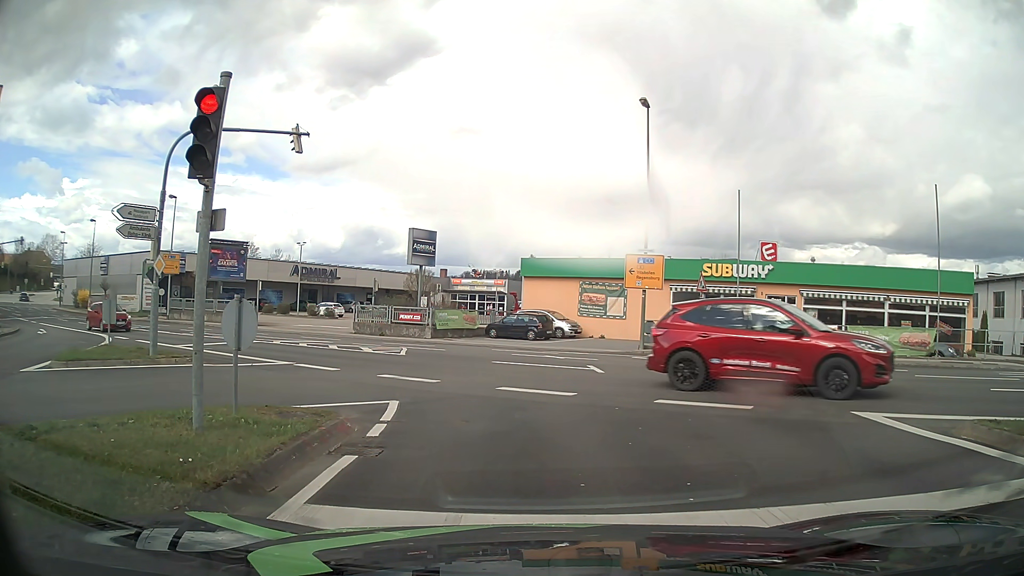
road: tertiary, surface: asphalt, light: Day
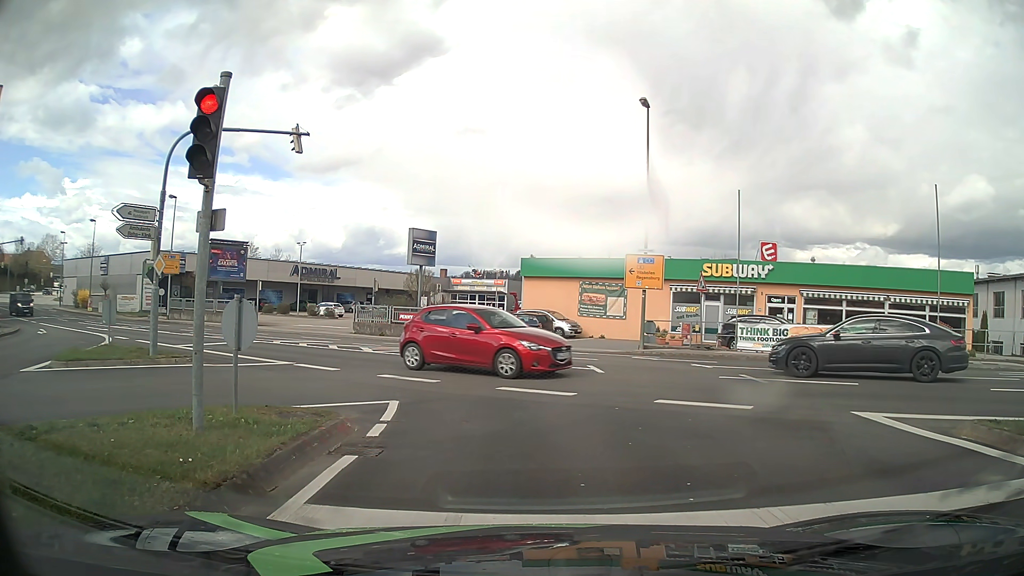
(0.0, 0.0) m; 0°
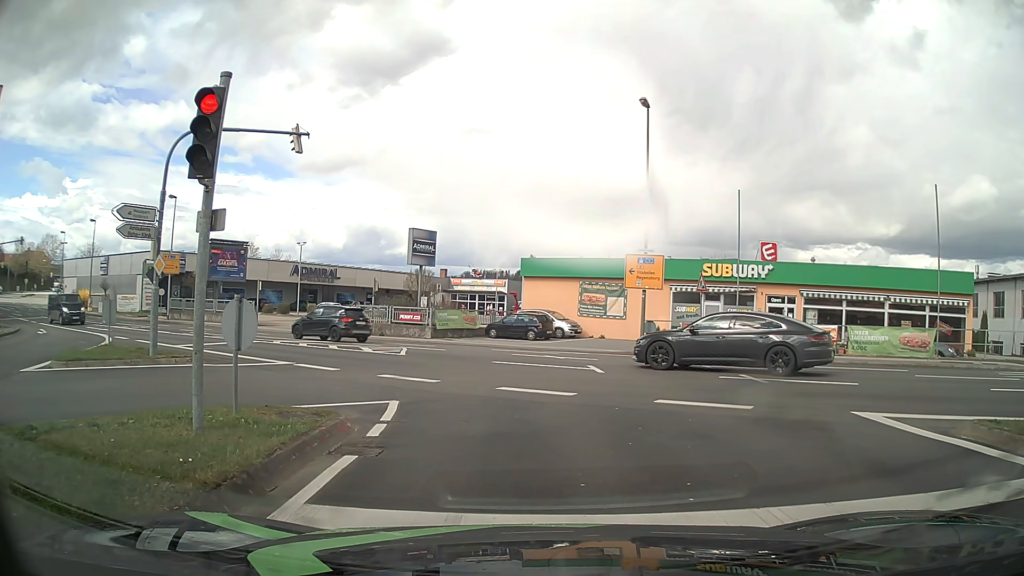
(0.0, 0.0) m; 0°
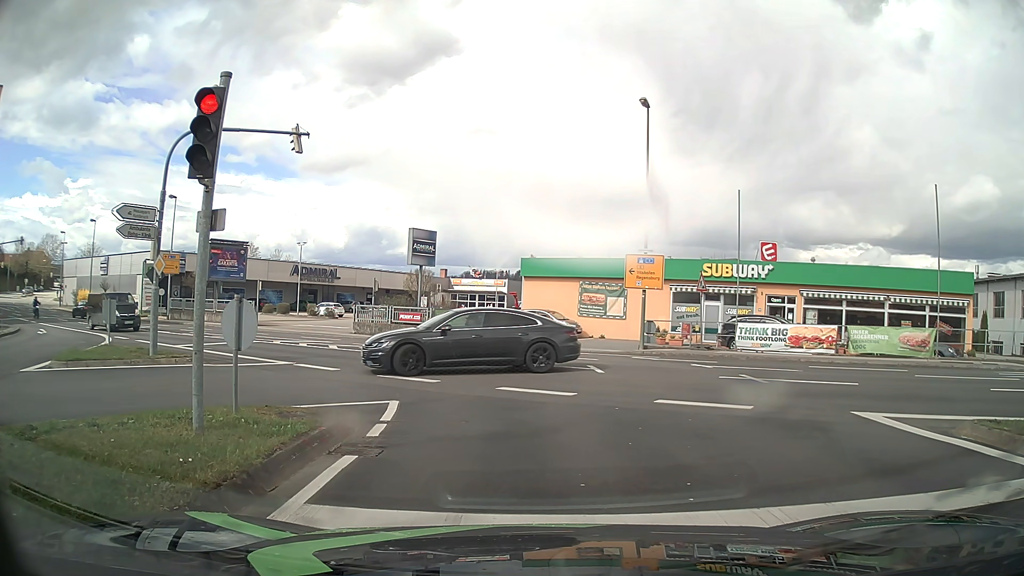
(0.0, 0.0) m; 0°
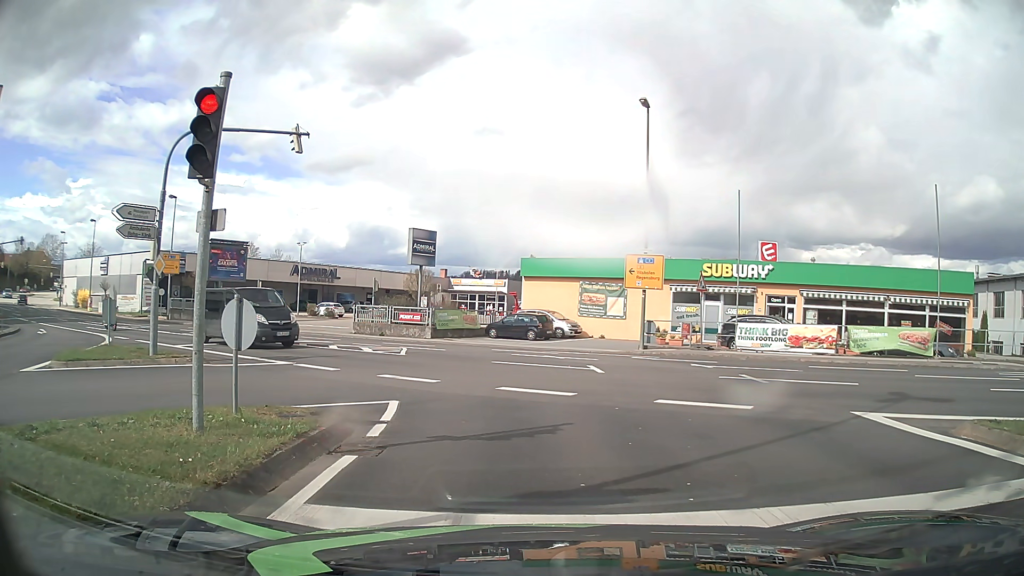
(0.0, 0.0) m; 0°
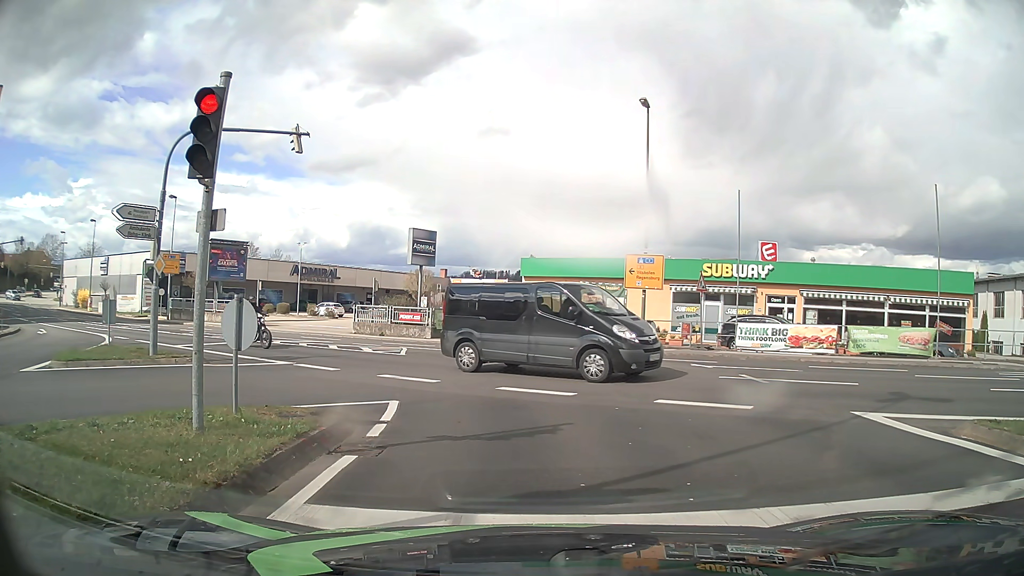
(0.0, 0.0) m; 0°
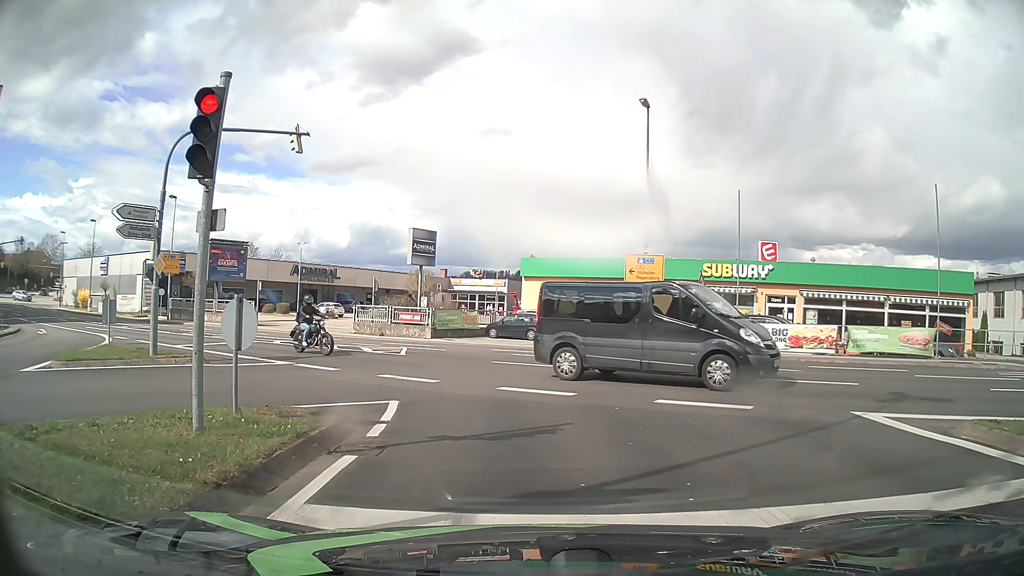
(0.0, 0.0) m; 0°
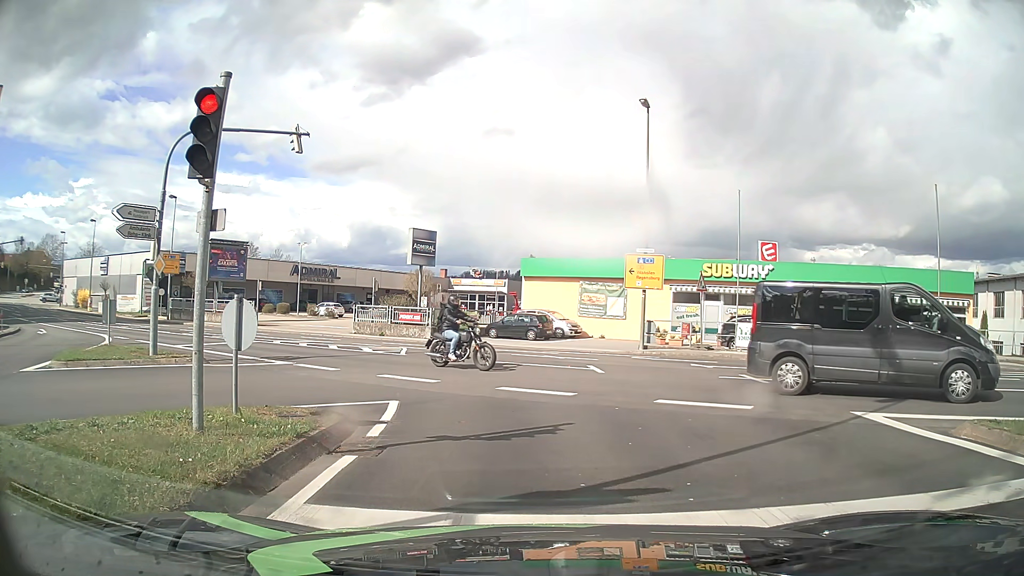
(0.0, 0.0) m; 0°
